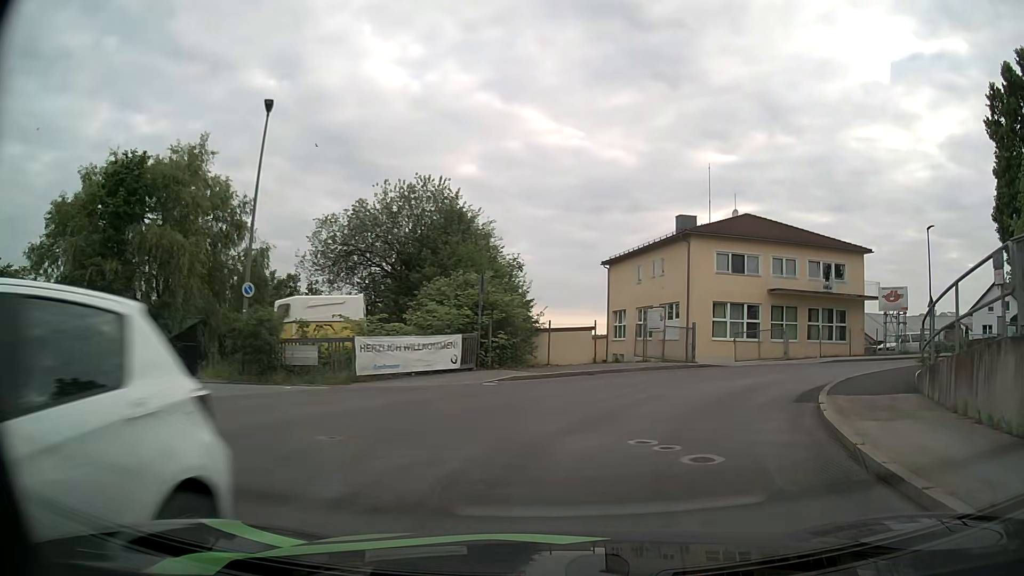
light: Day
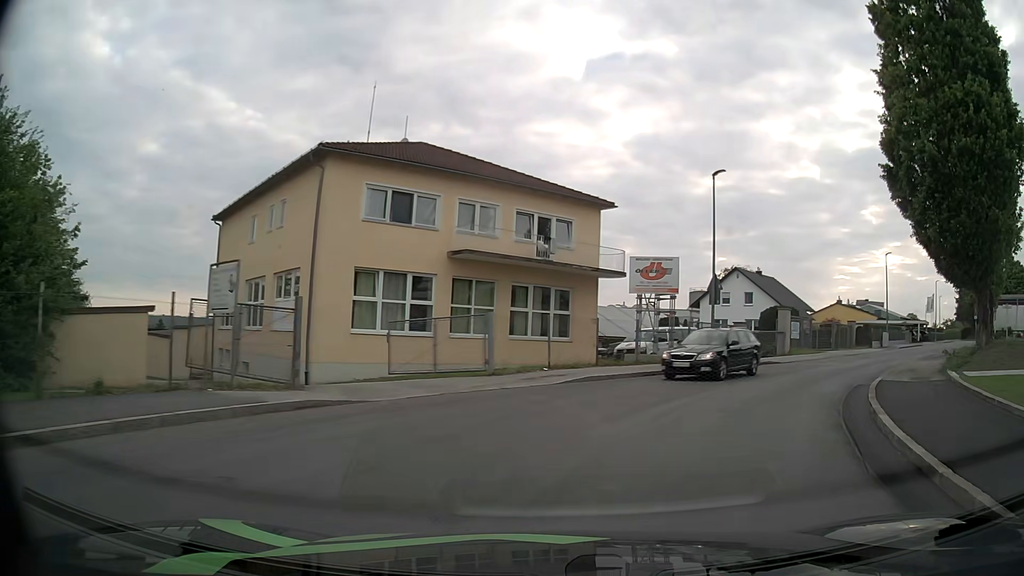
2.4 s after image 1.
(+3.8, +15.9) m; +29°
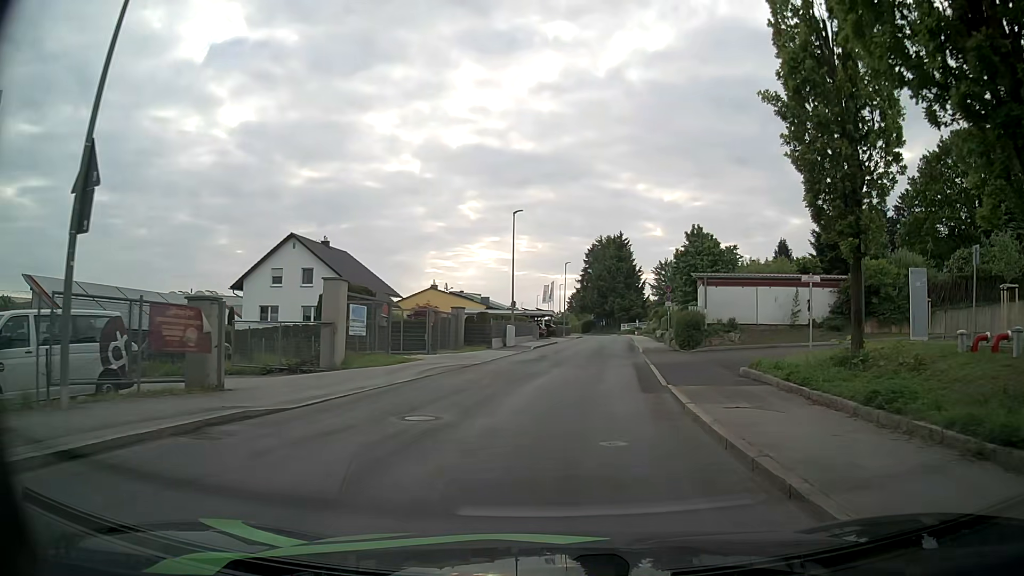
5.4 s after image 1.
(+7.1, +18.7) m; +35°
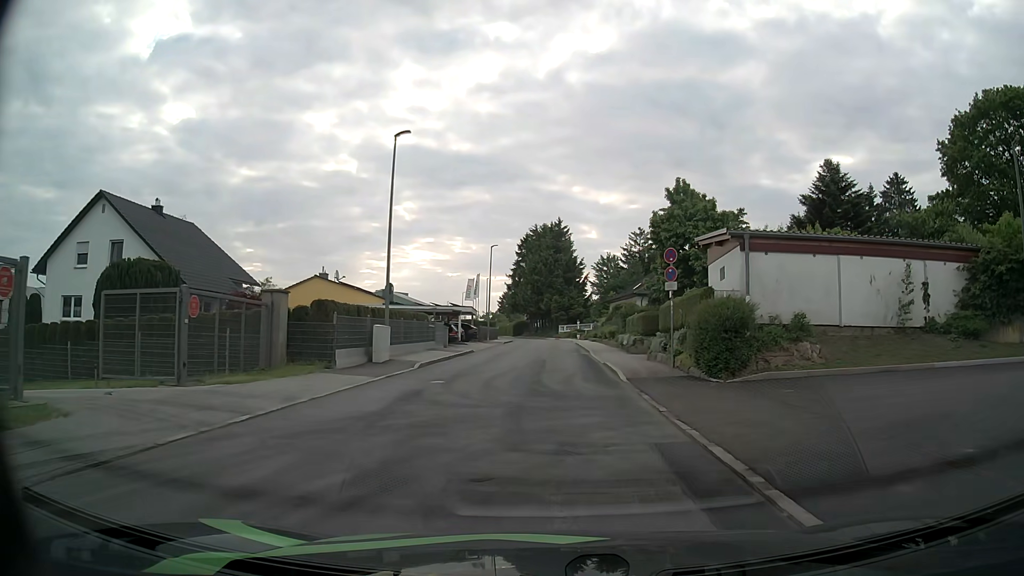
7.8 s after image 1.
(+1.1, +17.5) m; +7°
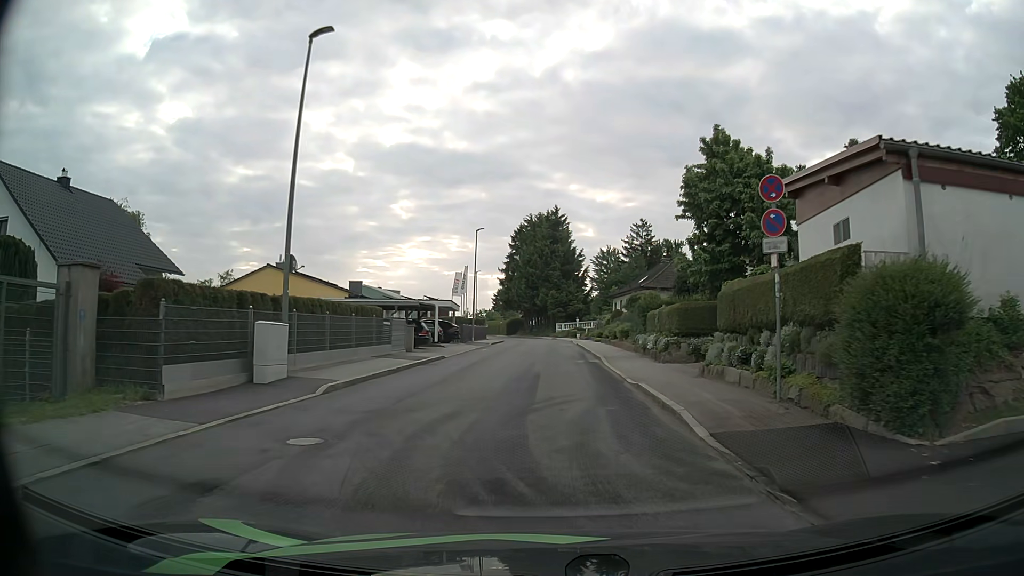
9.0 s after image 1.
(0.0, +9.2) m; 0°
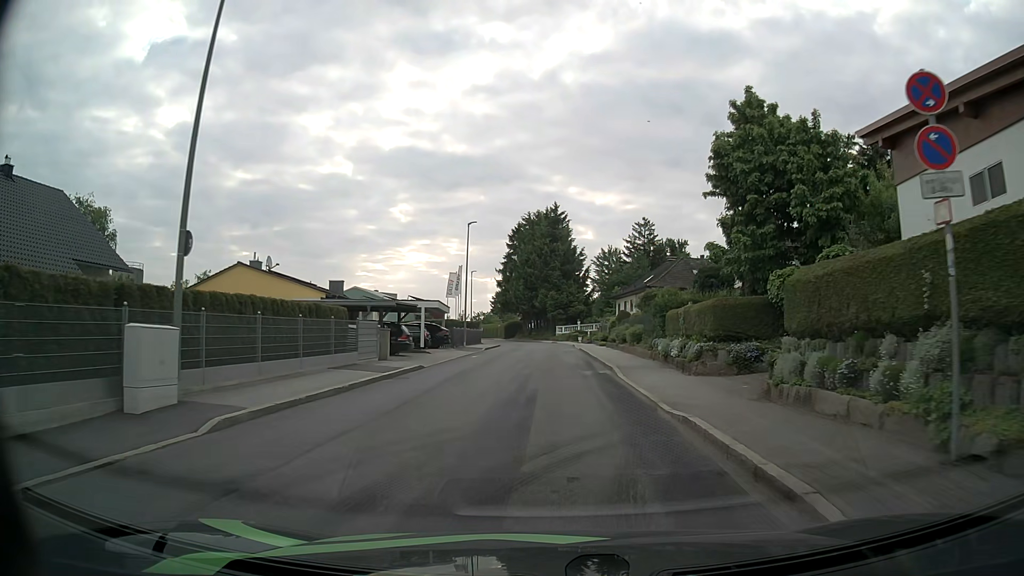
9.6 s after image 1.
(0.0, +4.7) m; 0°
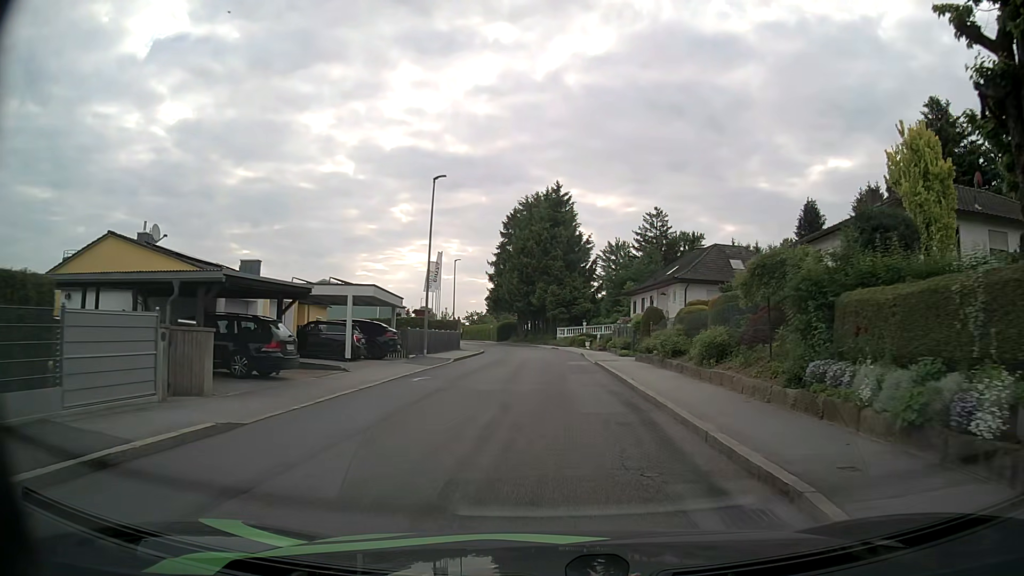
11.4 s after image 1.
(+0.1, +14.4) m; 0°
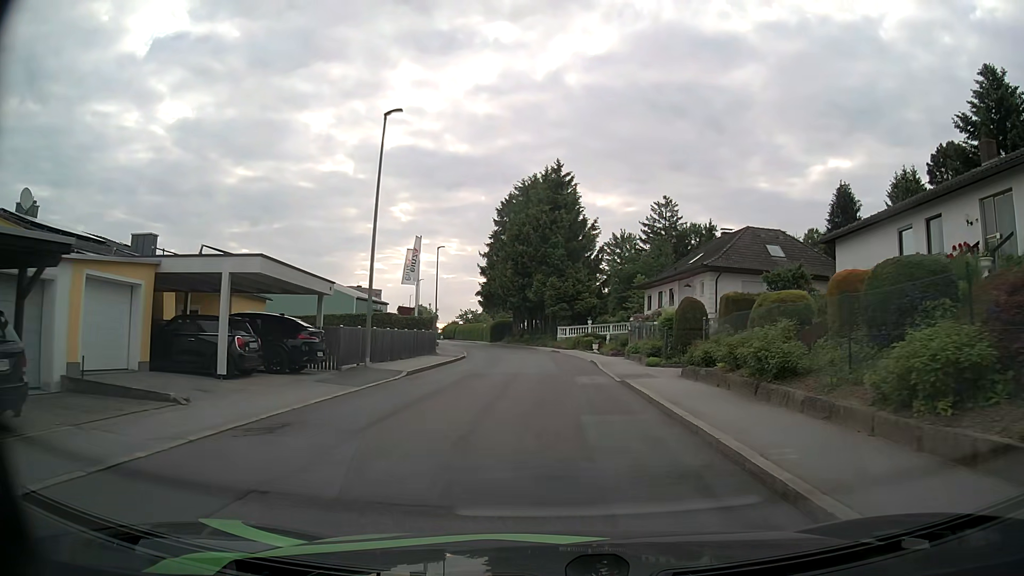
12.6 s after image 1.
(0.0, +9.9) m; -1°
